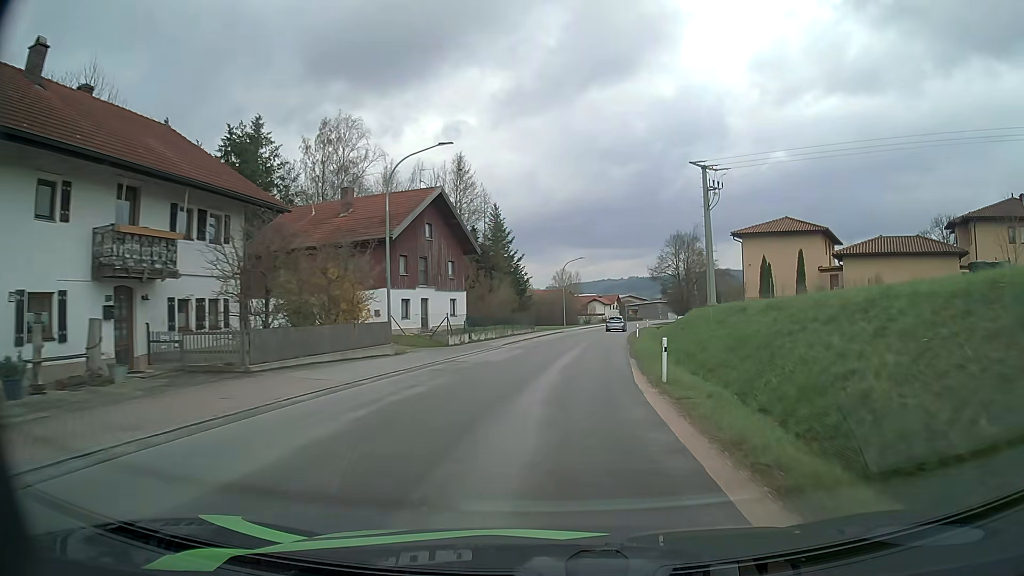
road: tertiary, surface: asphalt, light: Day
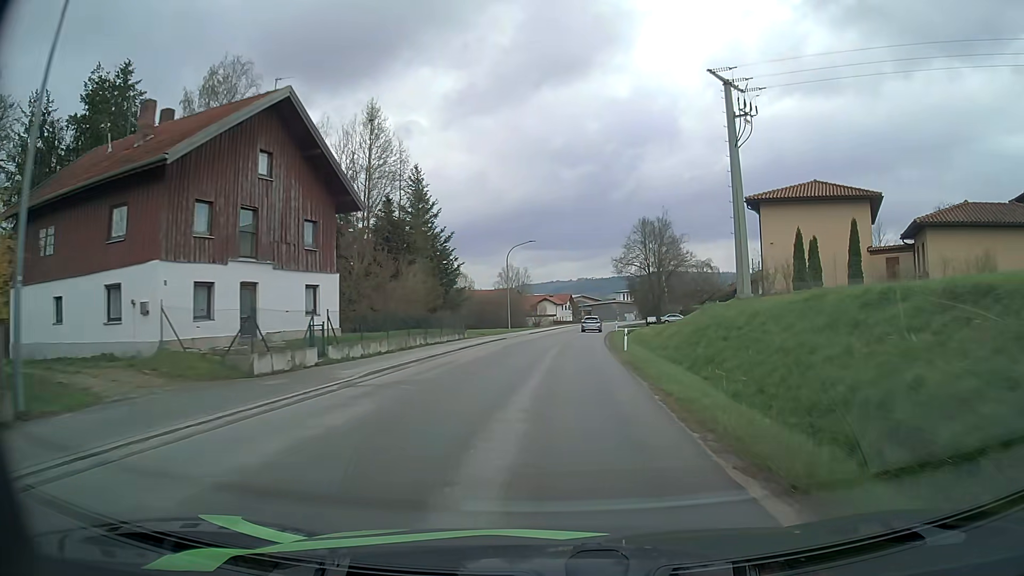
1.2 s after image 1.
(+0.7, +18.0) m; +5°
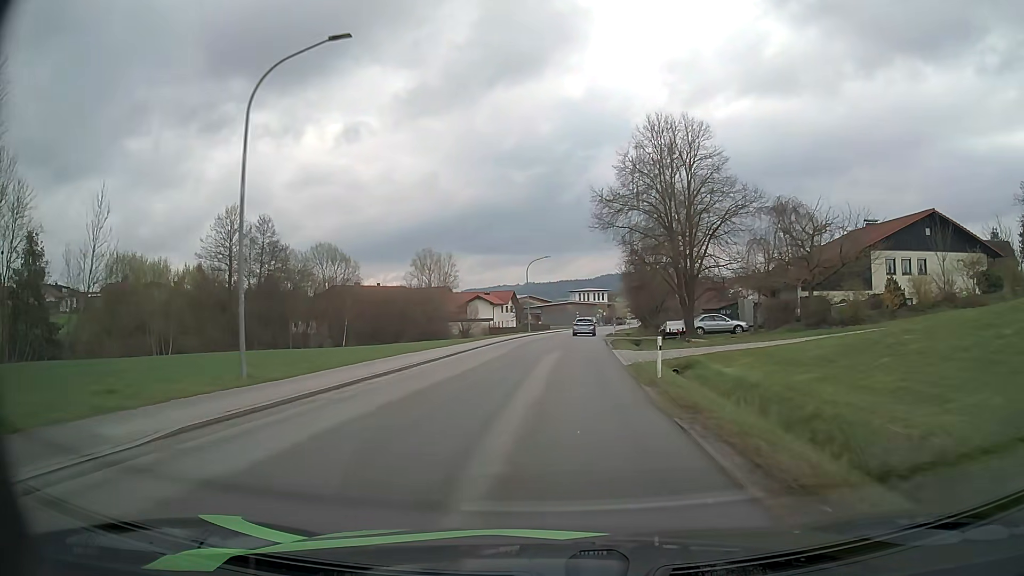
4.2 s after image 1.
(+2.3, +45.8) m; +4°
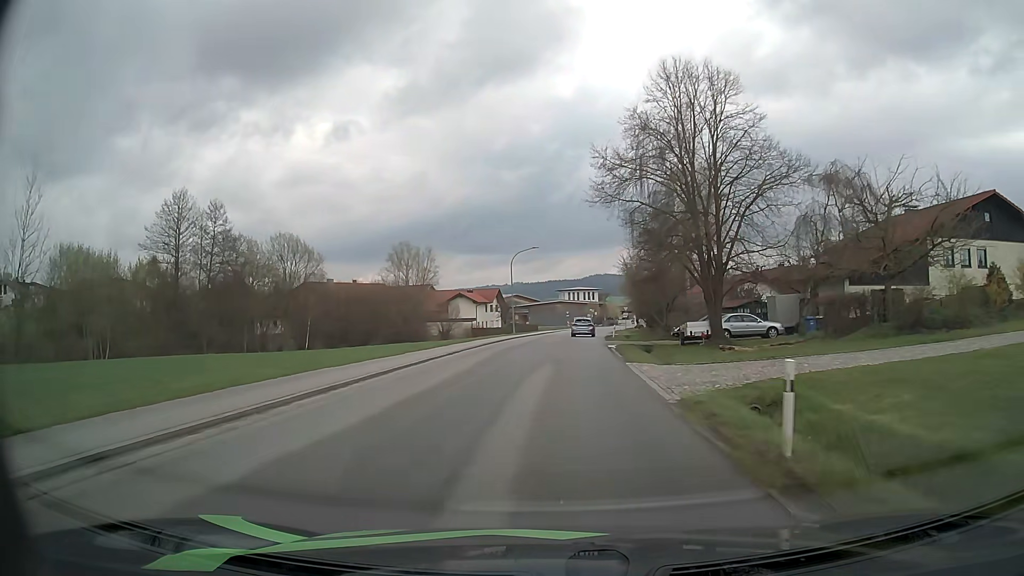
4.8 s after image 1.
(+0.1, +9.2) m; +1°
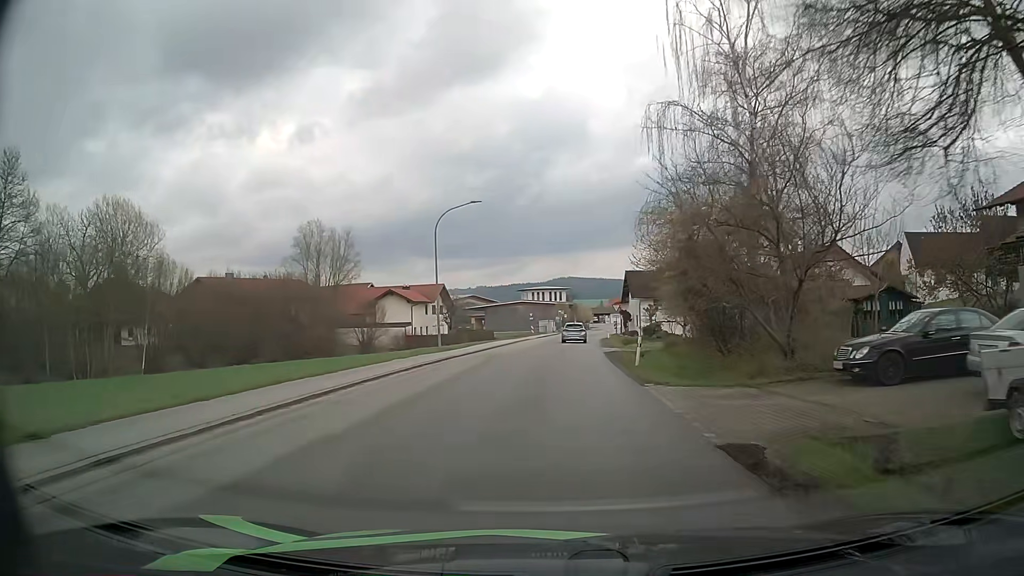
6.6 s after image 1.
(+0.7, +26.3) m; +3°
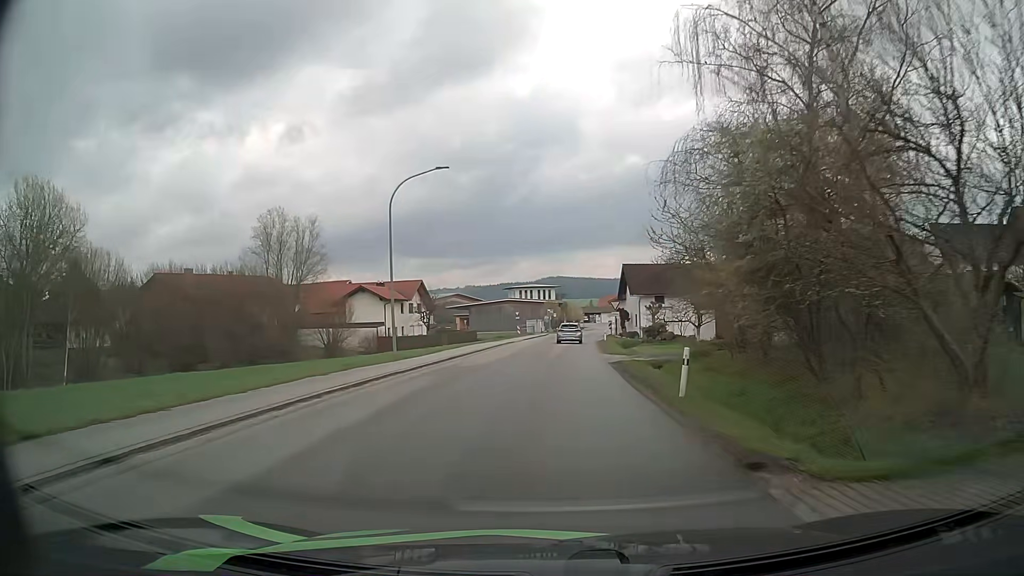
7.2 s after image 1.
(+0.1, +8.4) m; +1°
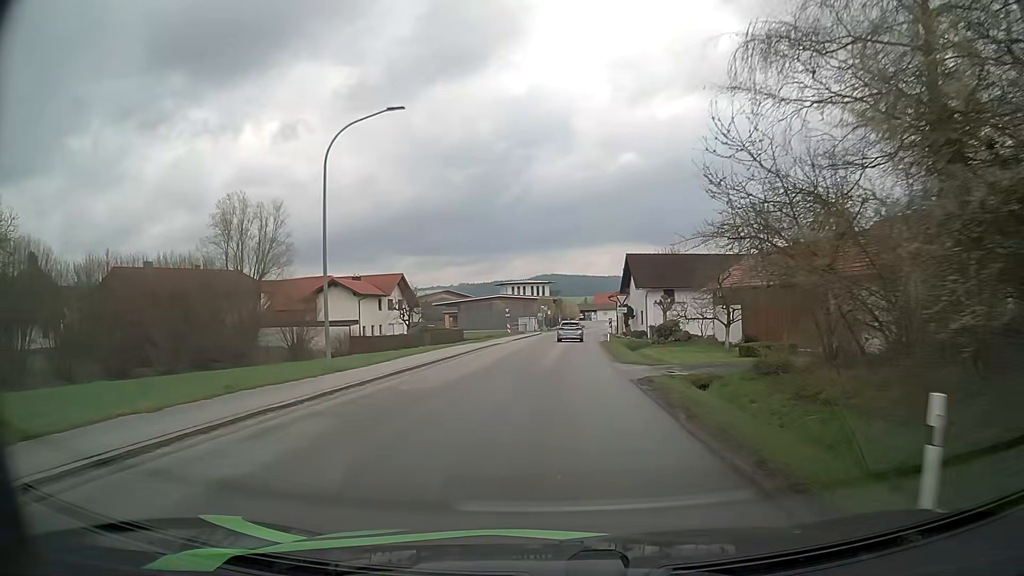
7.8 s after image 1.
(0.0, +8.2) m; +1°
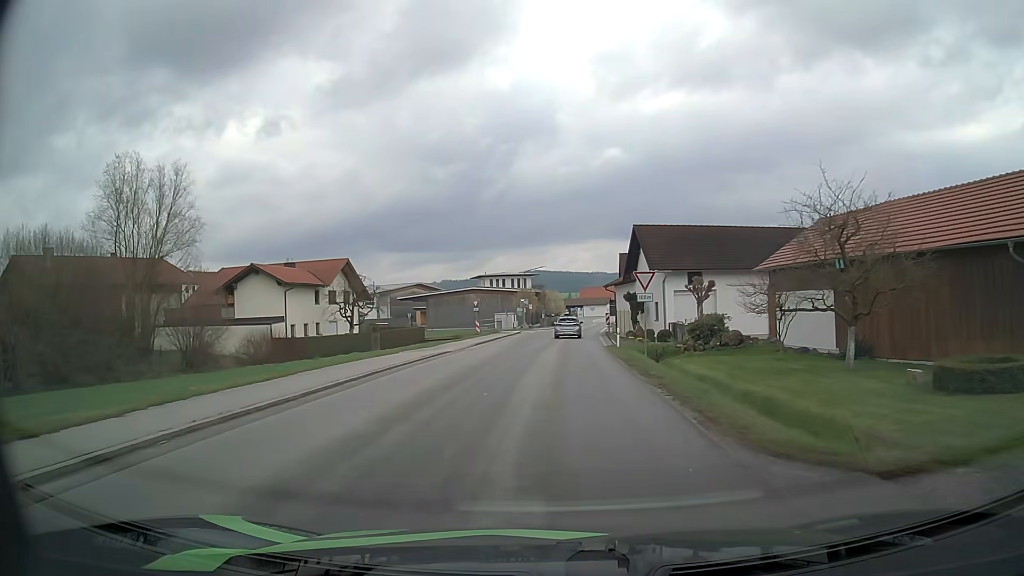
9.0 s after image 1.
(+0.2, +15.8) m; +1°
(0, +10) (0, +20) (+1, +30) (+1, +40) (+2, +50) (+3, +60) (+4, +70) (+4, +80) (+5, +90) (+6, +100) m
